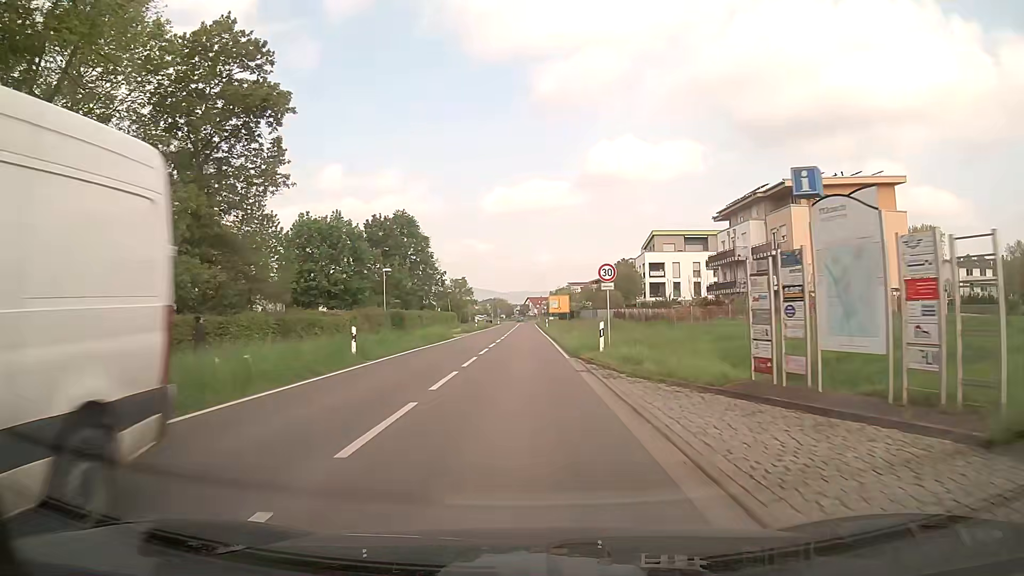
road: secondary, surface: asphalt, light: Day
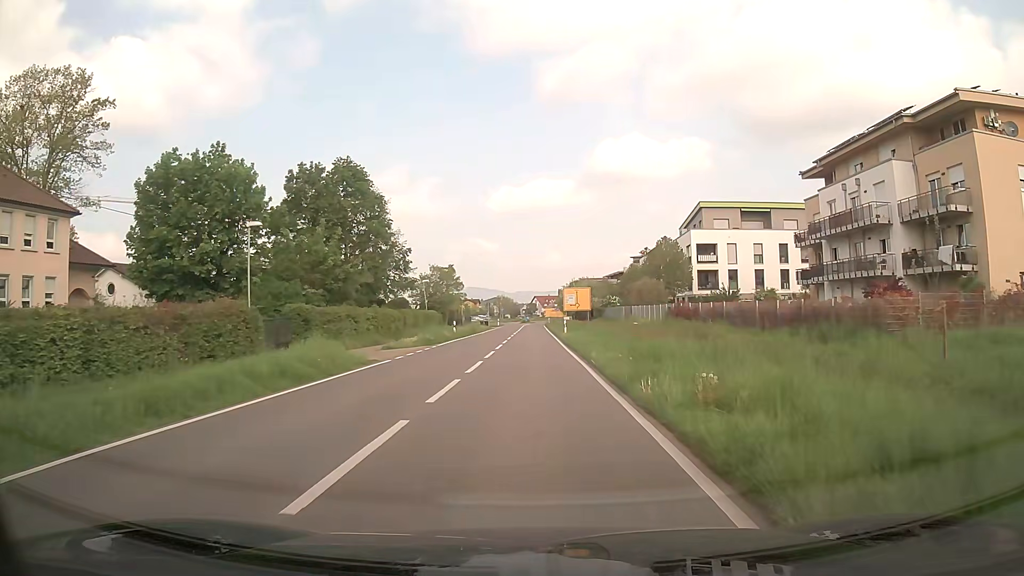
(-0.2, +25.5) m; -1°
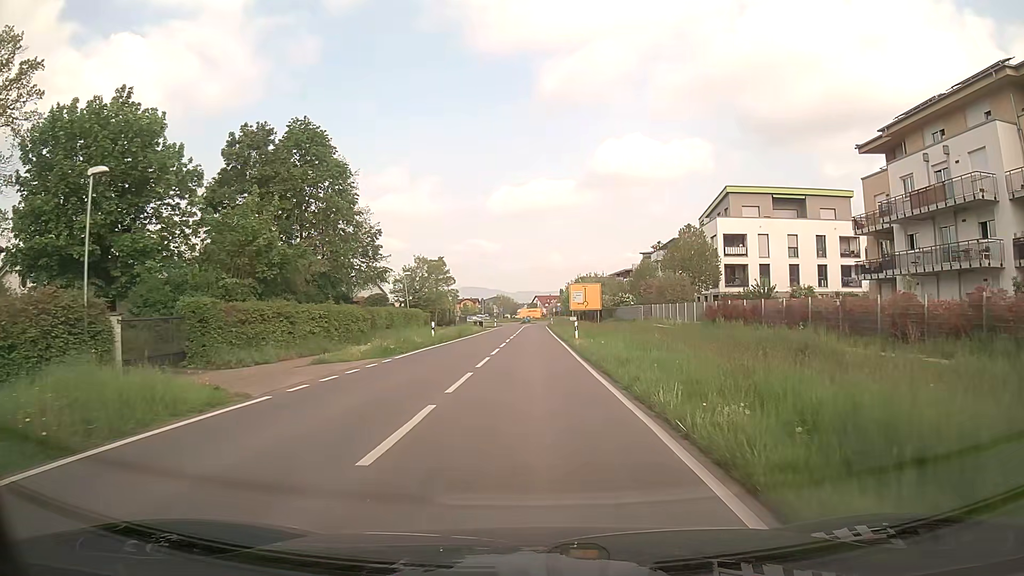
(0.0, +10.3) m; 0°
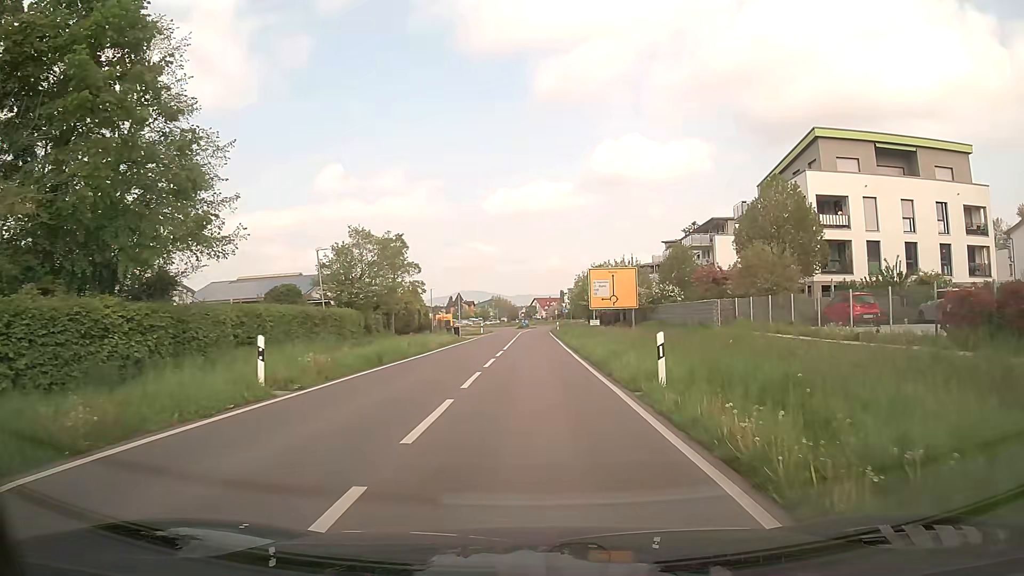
(+0.1, +22.8) m; 0°
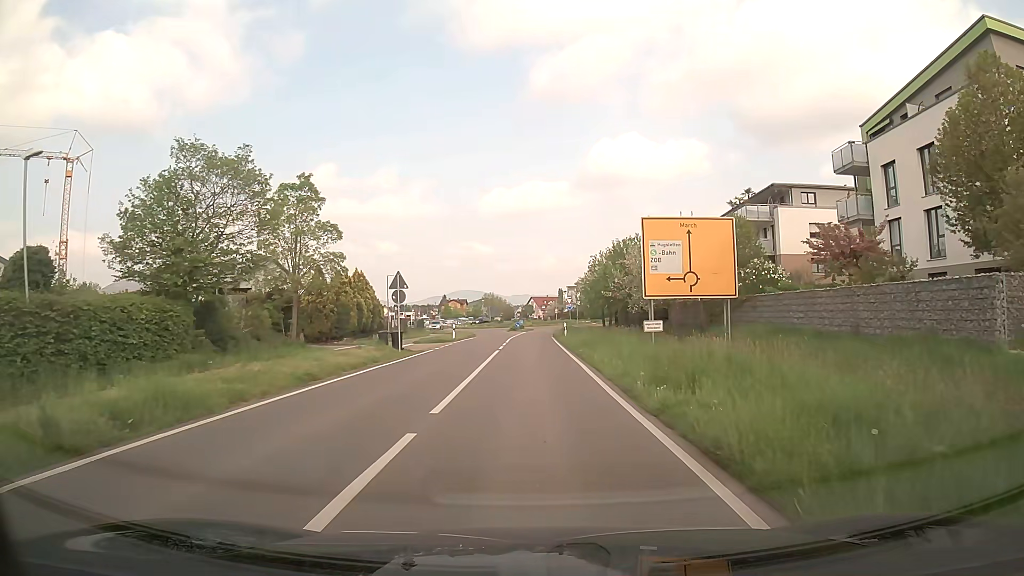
(0.0, +21.4) m; 0°
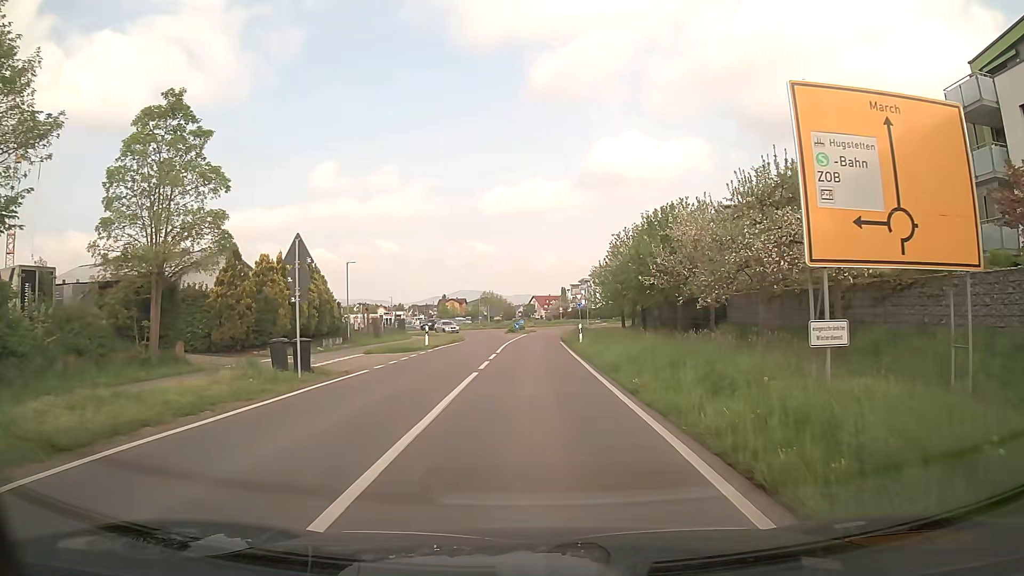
(-0.1, +12.6) m; -1°
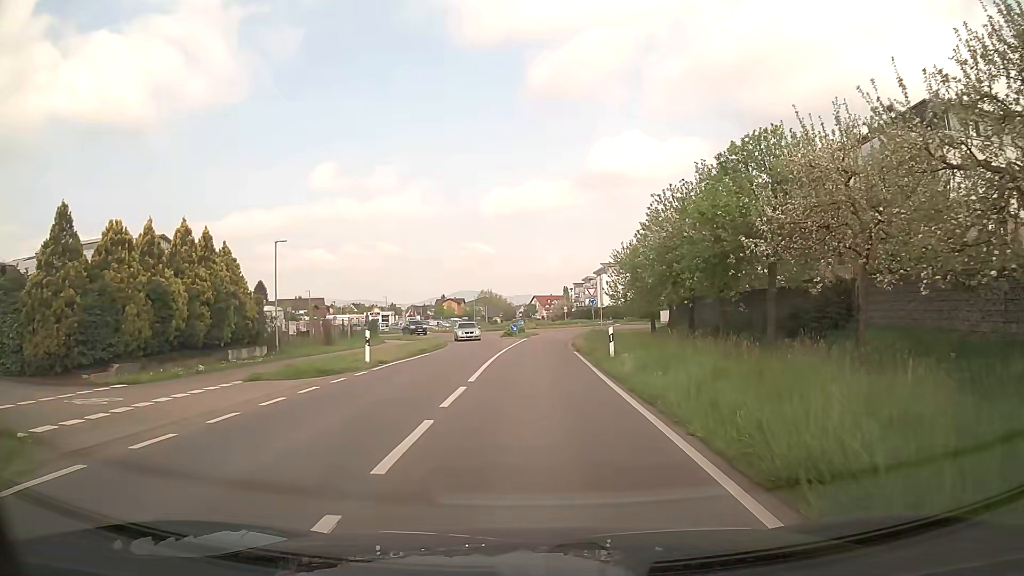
(0.0, +12.4) m; 0°
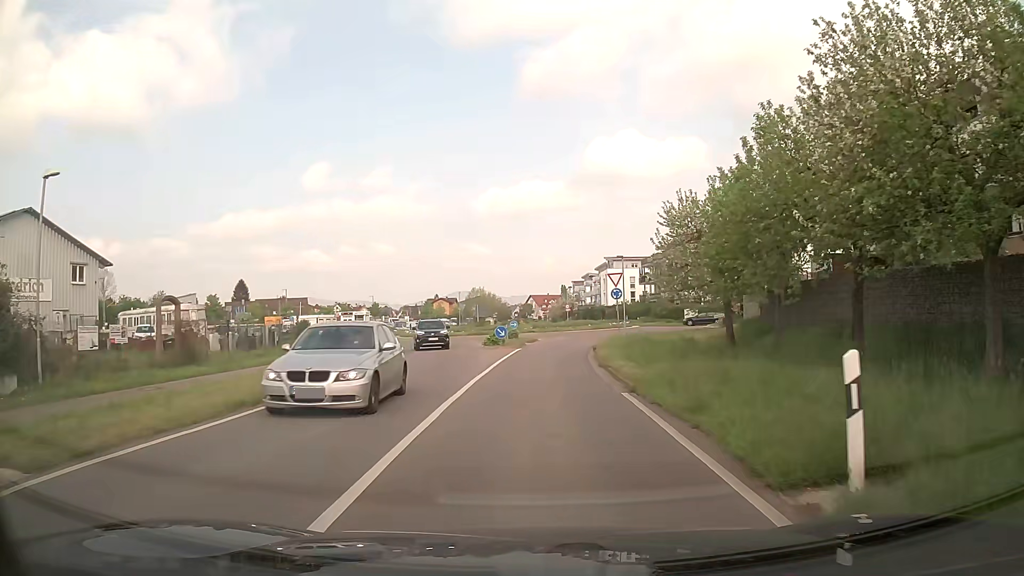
(0.0, +16.2) m; 0°
(0, +10) (0, +20) (+1, +30) (+2, +40) (+6, +49) (+11, +57) (+13, +67) (+9, +76) (0, +80) (-10, +77) m
